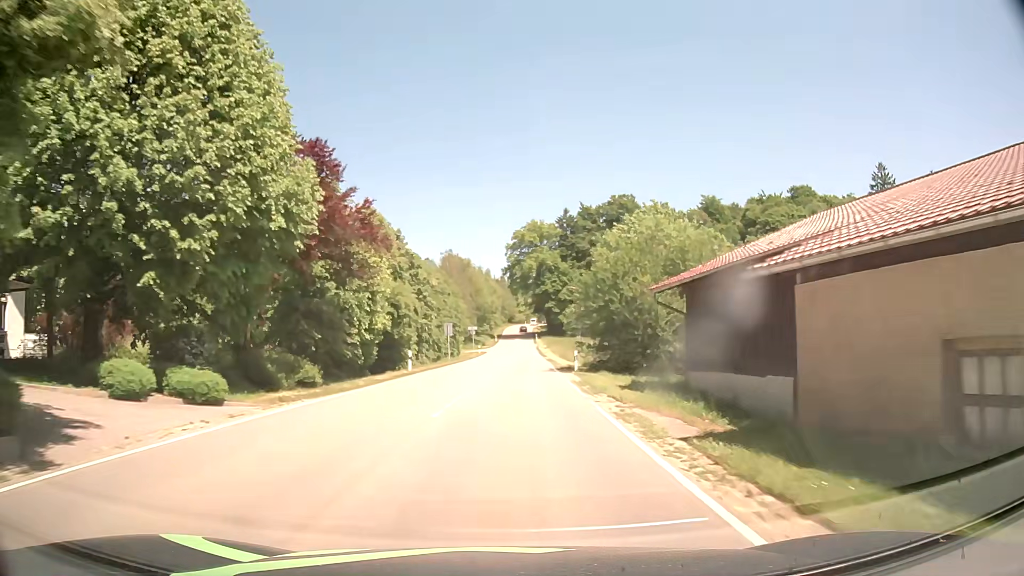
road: tertiary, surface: asphalt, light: Day
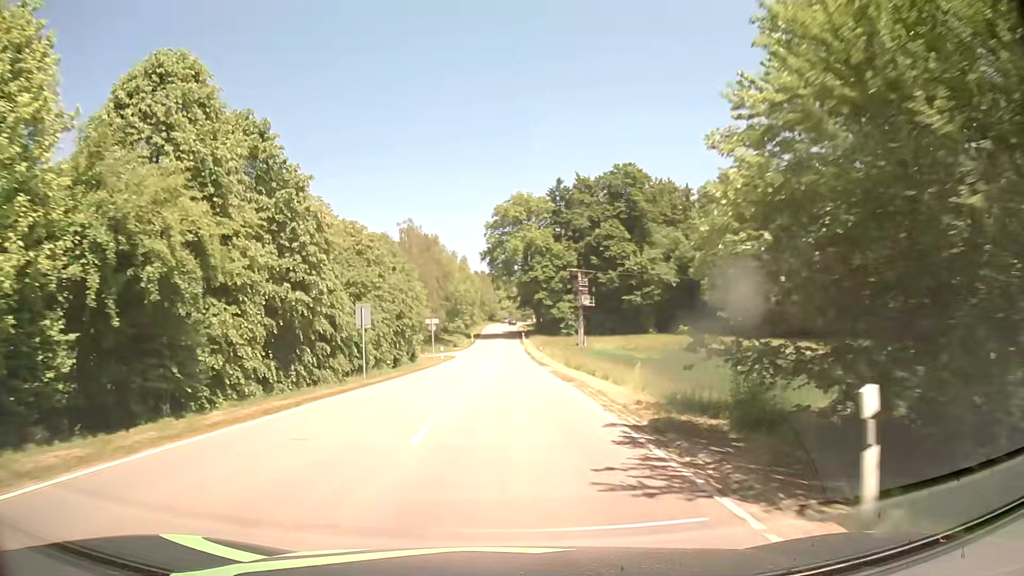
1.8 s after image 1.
(+0.4, +27.4) m; +1°
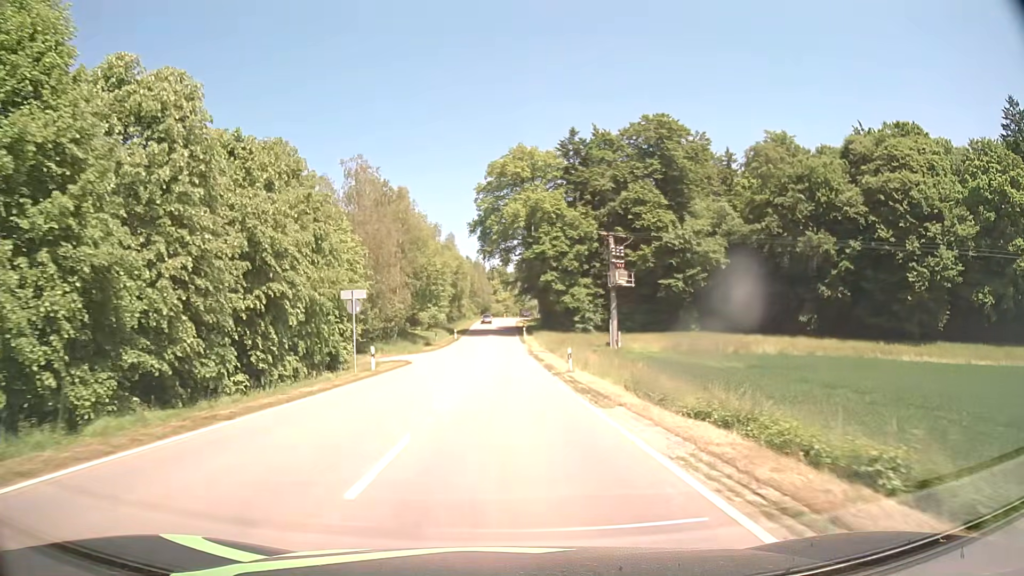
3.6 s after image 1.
(0.0, +27.5) m; +1°
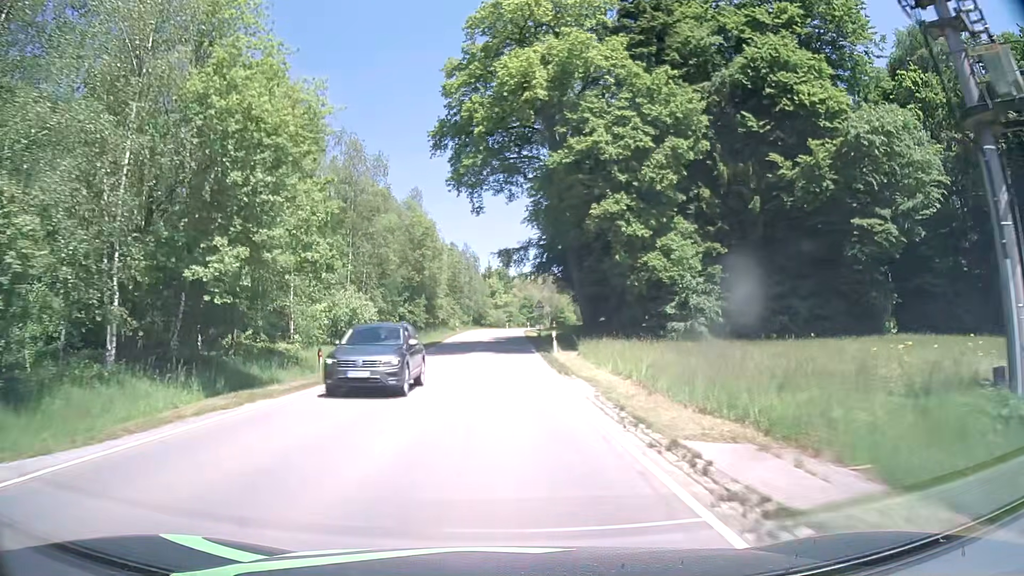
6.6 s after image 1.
(-0.2, +45.6) m; 0°
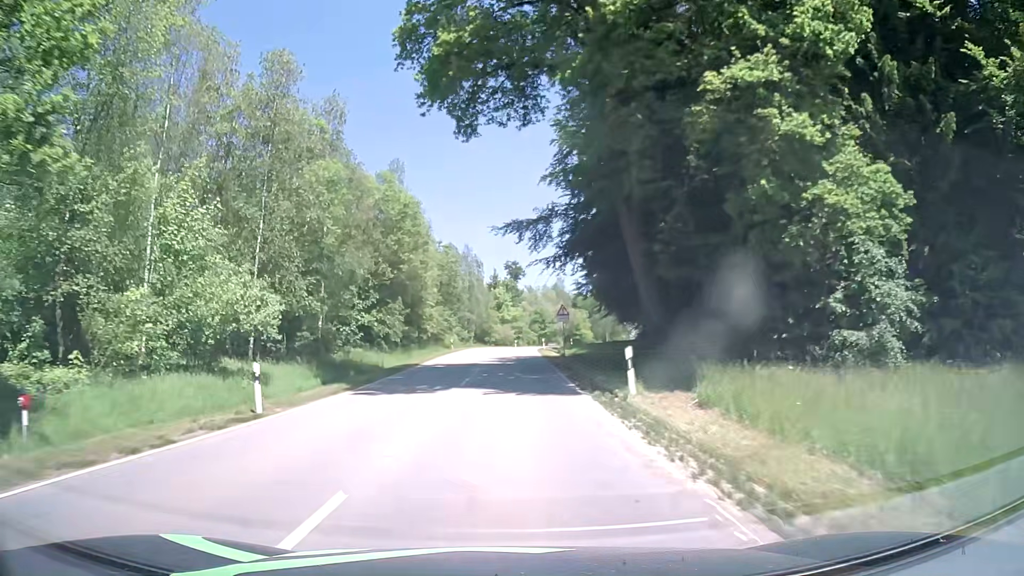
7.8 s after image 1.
(-0.1, +18.0) m; -1°
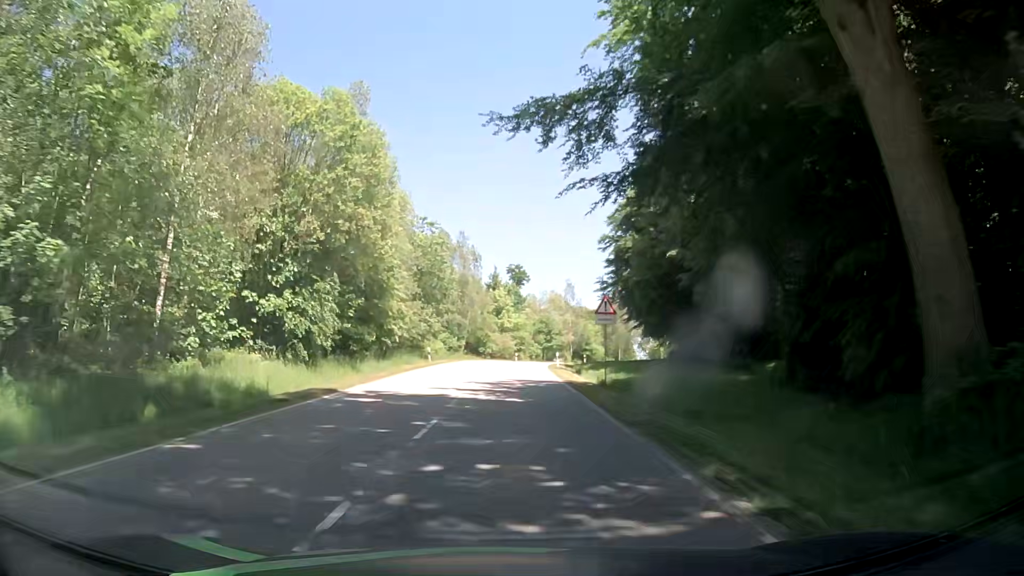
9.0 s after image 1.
(-0.1, +17.8) m; -1°
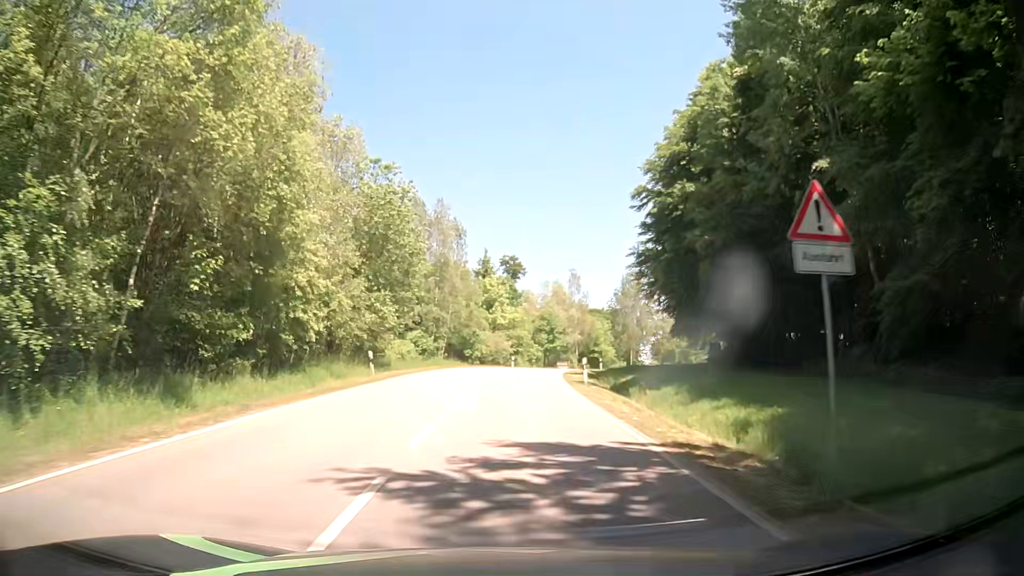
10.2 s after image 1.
(+0.3, +17.8) m; +2°
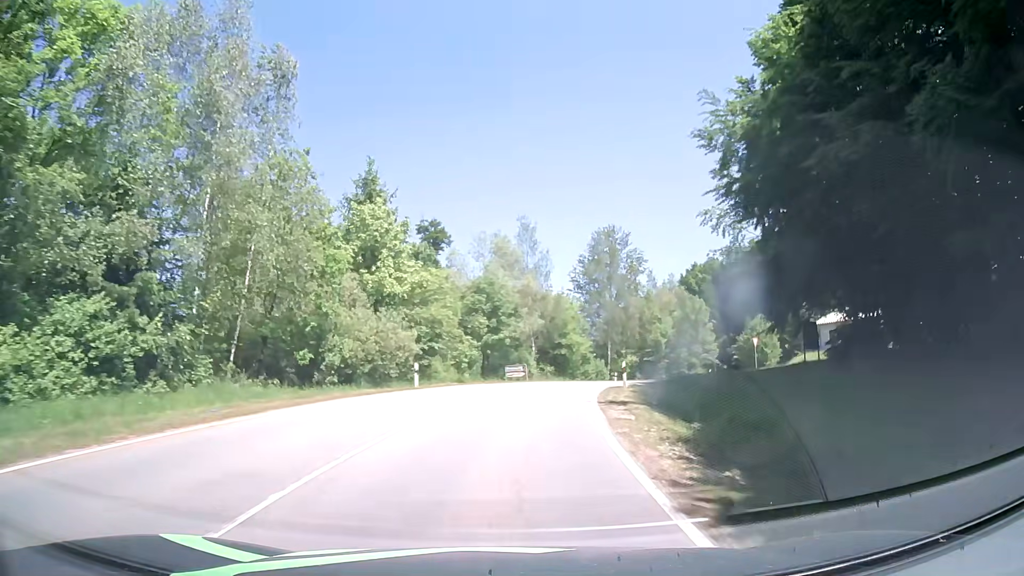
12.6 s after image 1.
(+1.3, +35.9) m; +6°
(0, +10) (+1, +20) (+2, +30) (+5, +40) (+8, +49) (+12, +58) (+17, +67) (+22, +75) (+28, +83) (+35, +91) m
